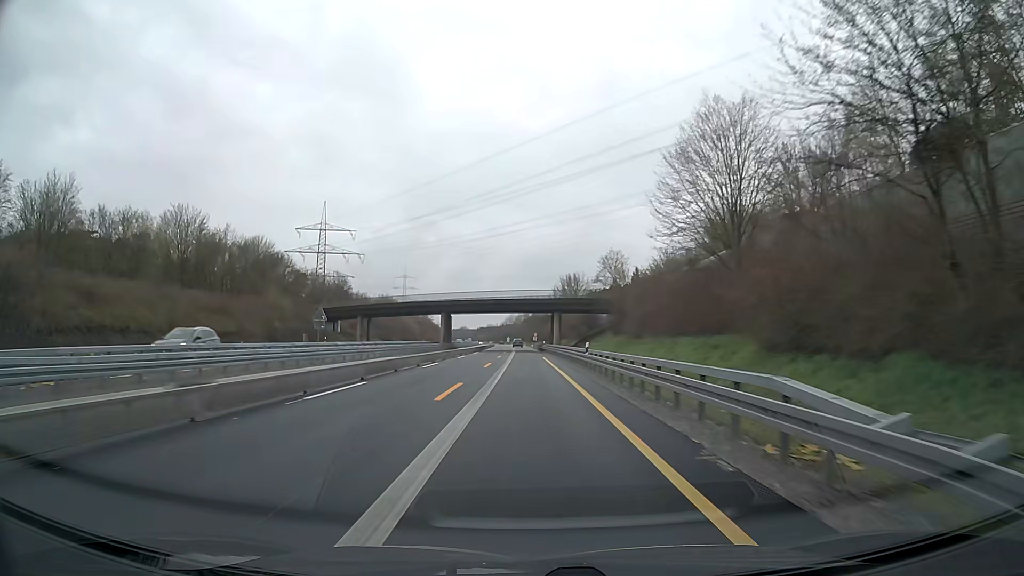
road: motorway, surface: asphalt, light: Day
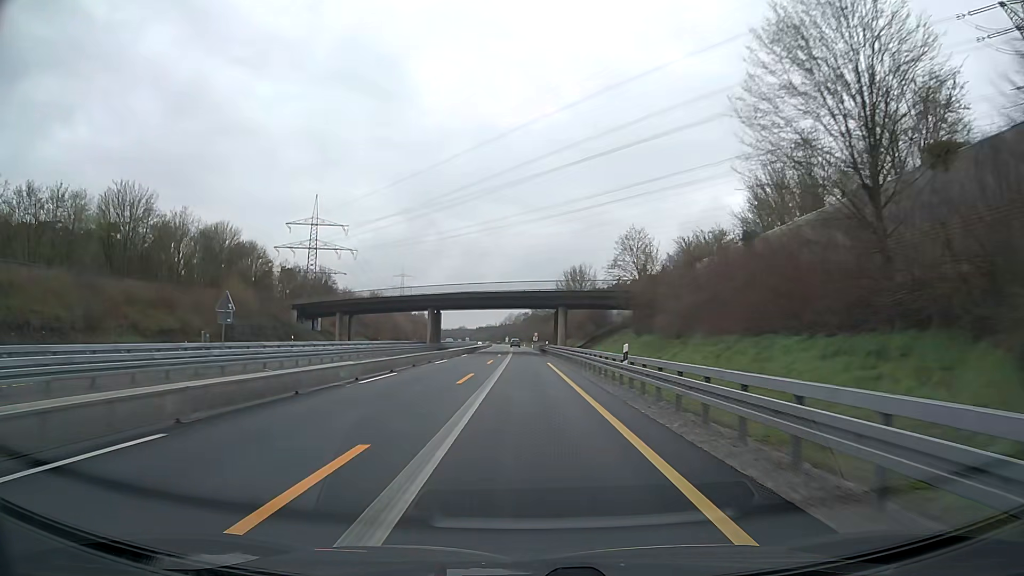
(0.0, +12.5) m; 0°
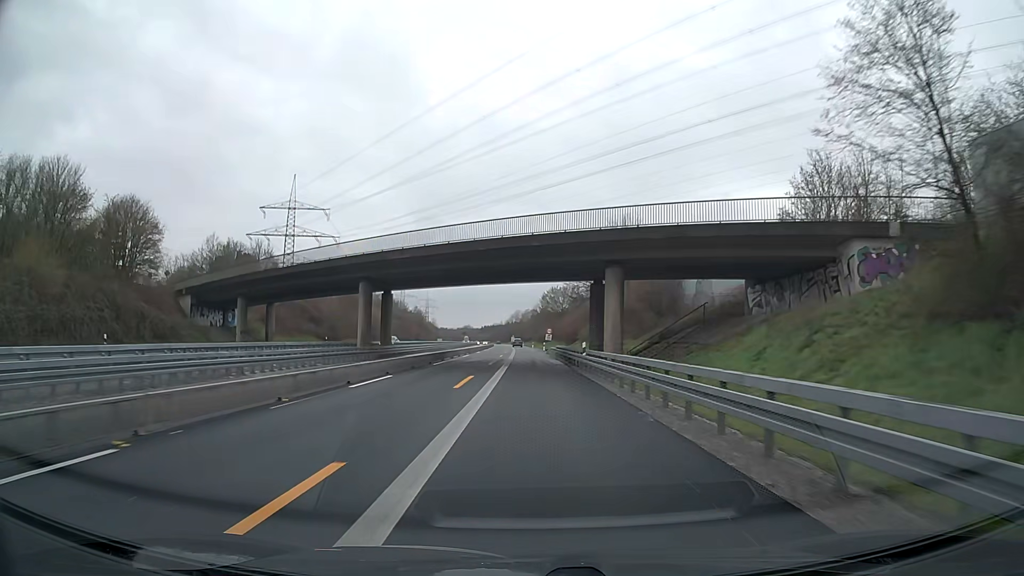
(+0.1, +37.6) m; 0°
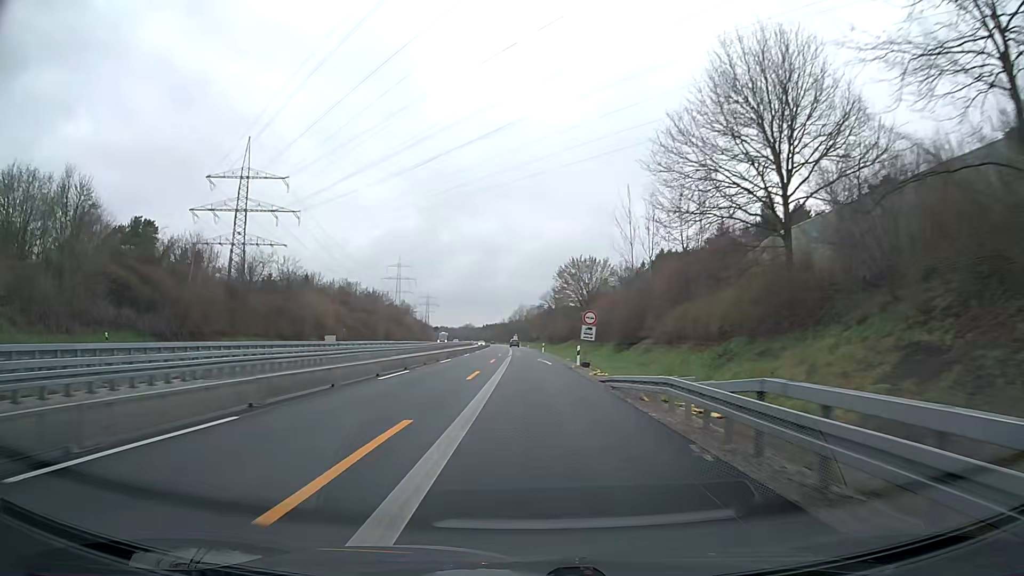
(-0.5, +50.1) m; -1°
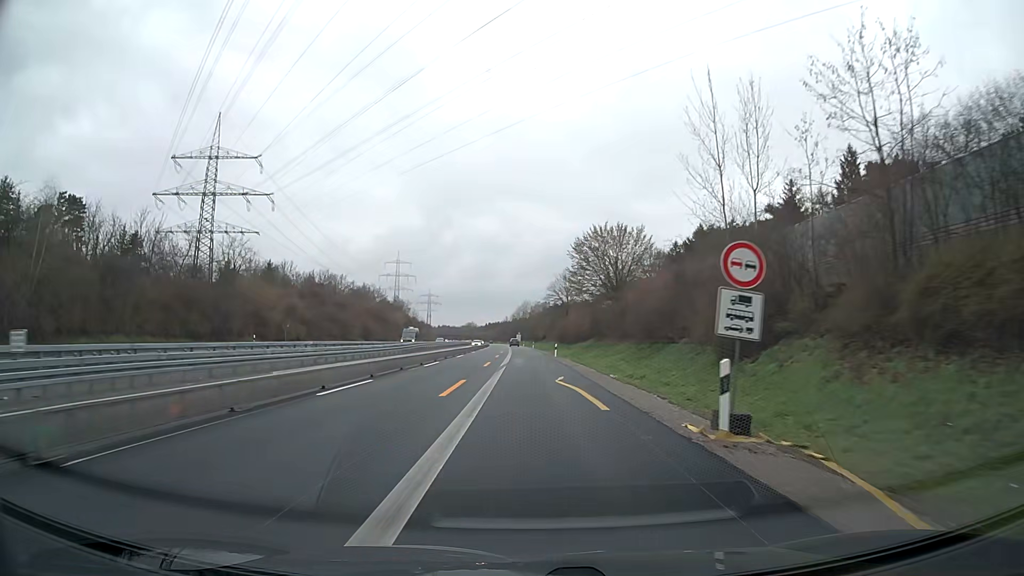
(+0.1, +25.1) m; 0°
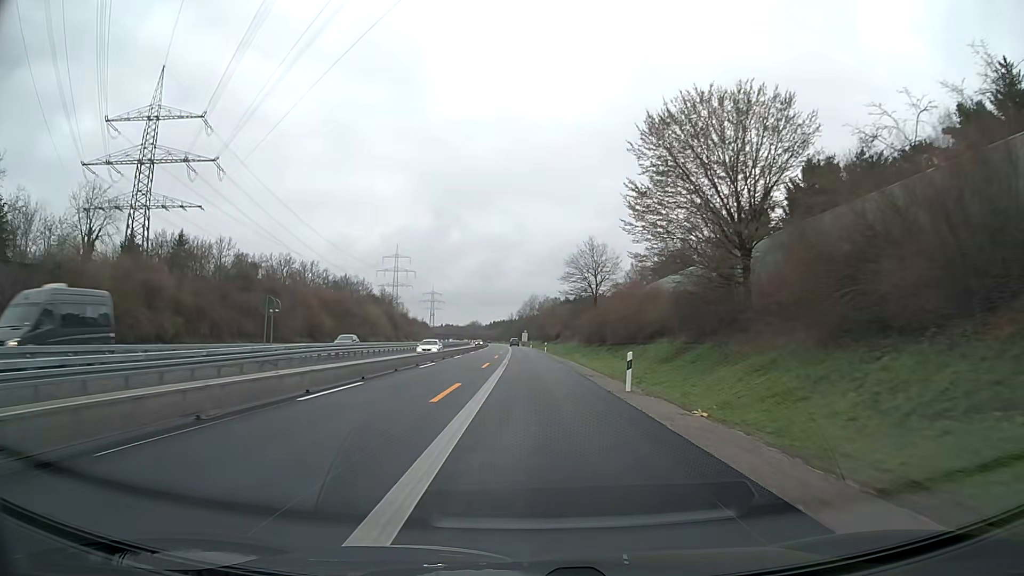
(-0.1, +37.6) m; 0°
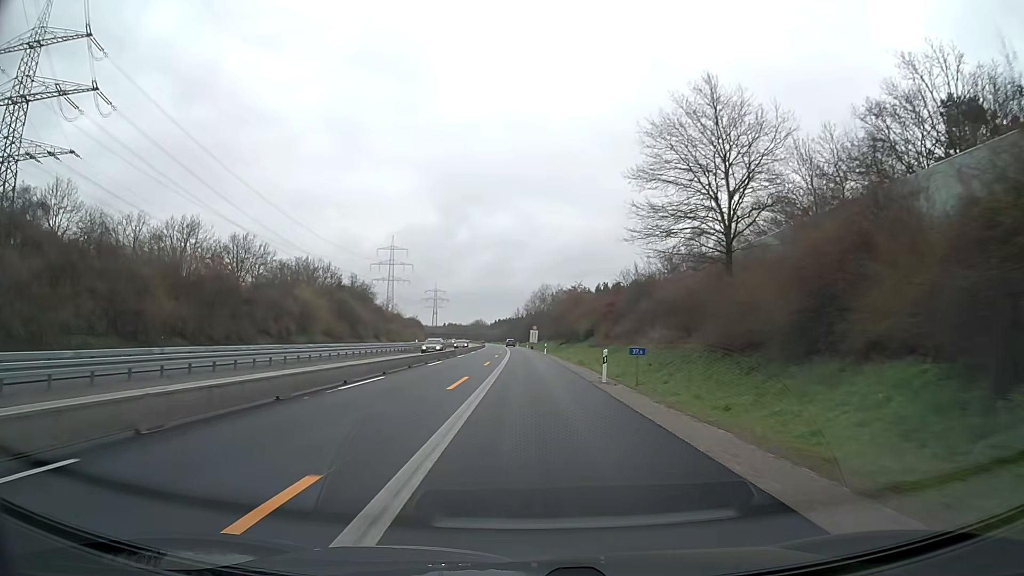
(-0.3, +50.3) m; -1°
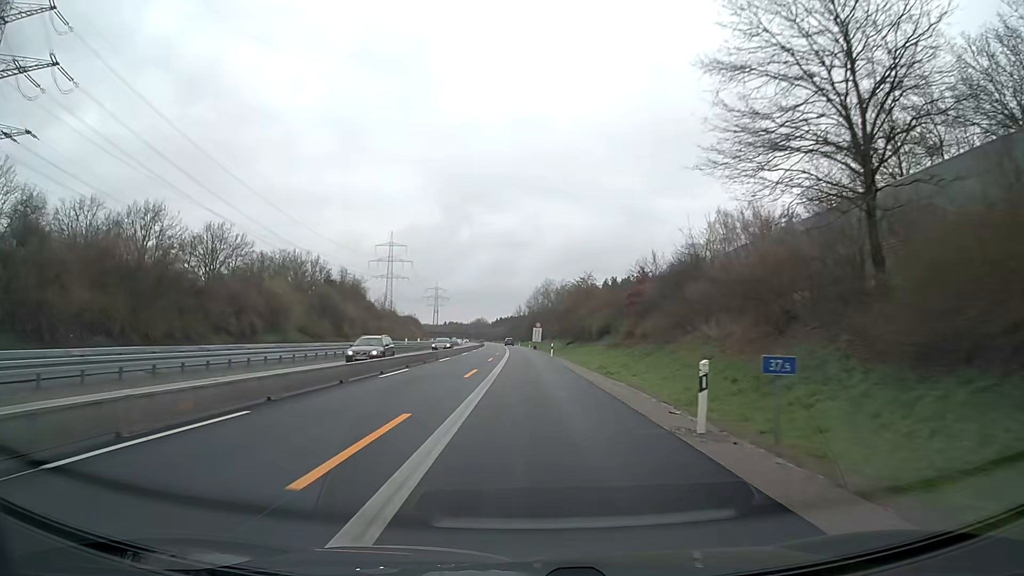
(-0.1, +12.6) m; 0°
(0, +10) (0, +20) (0, +30) (0, +40) (0, +50) (-1, +60) (-1, +70) (-1, +80) (-1, +90) (-2, +100) m
